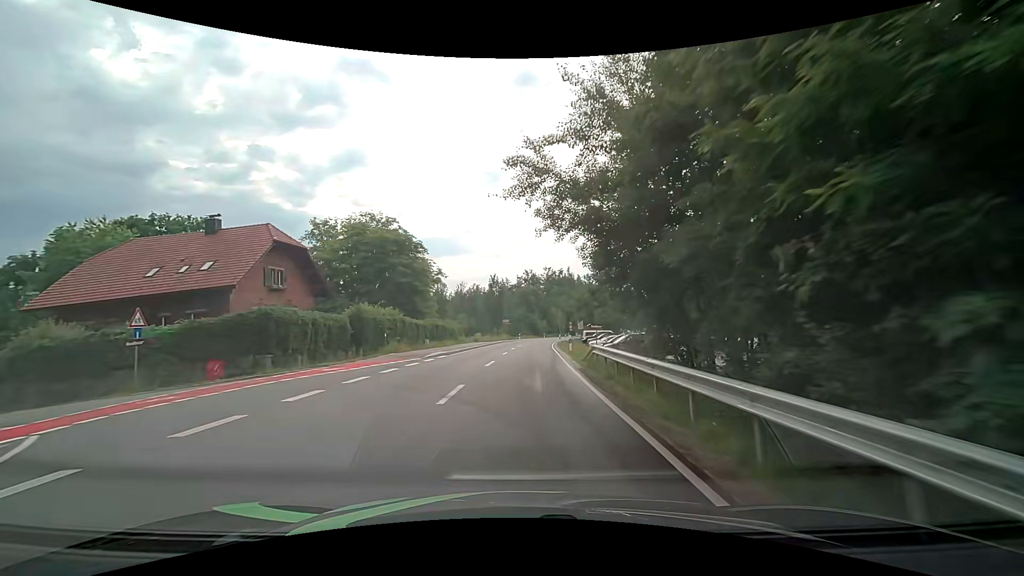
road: tertiary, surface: asphalt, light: Day
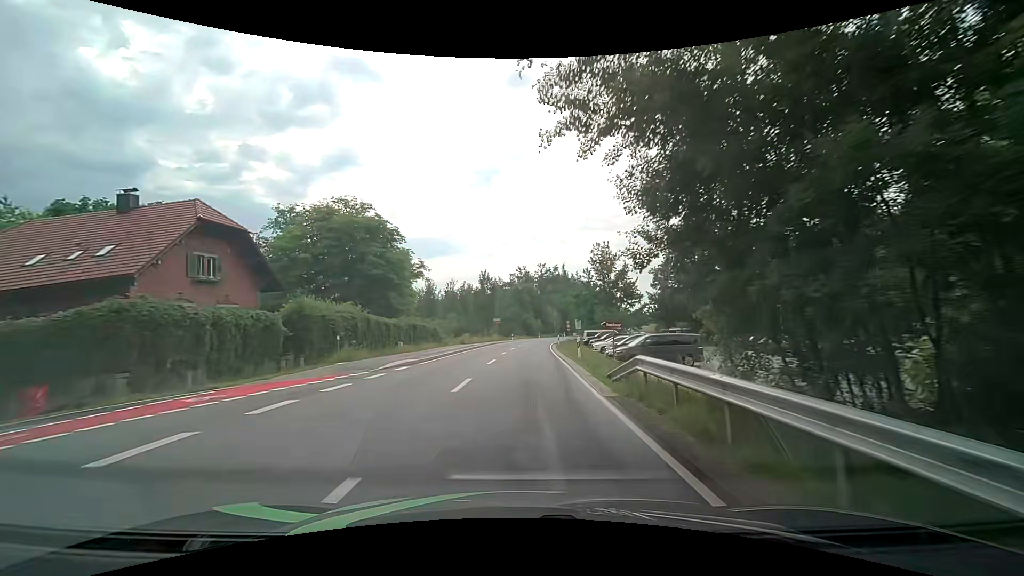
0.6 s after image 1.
(0.0, +7.4) m; 0°
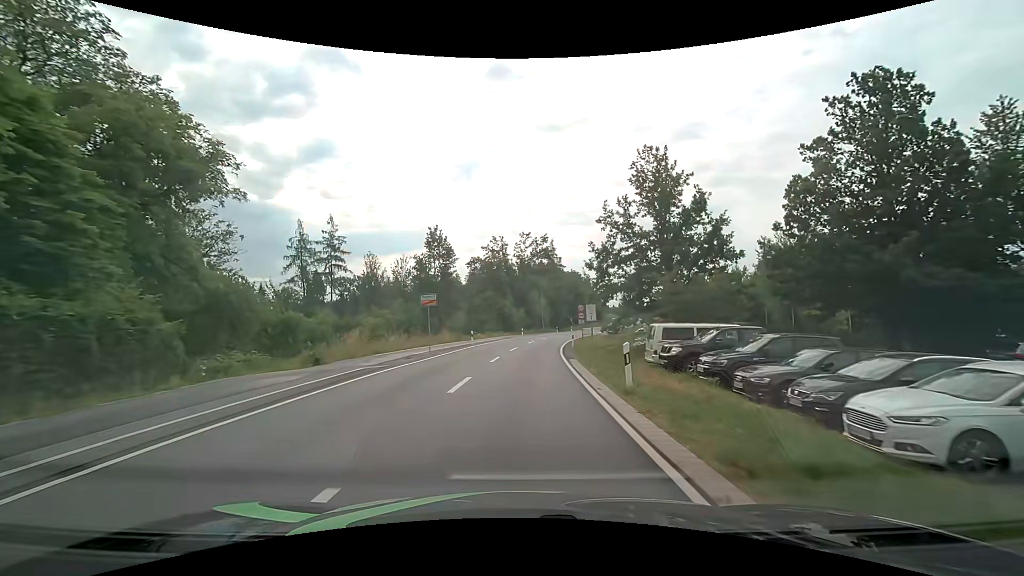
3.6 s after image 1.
(+1.1, +36.3) m; +3°
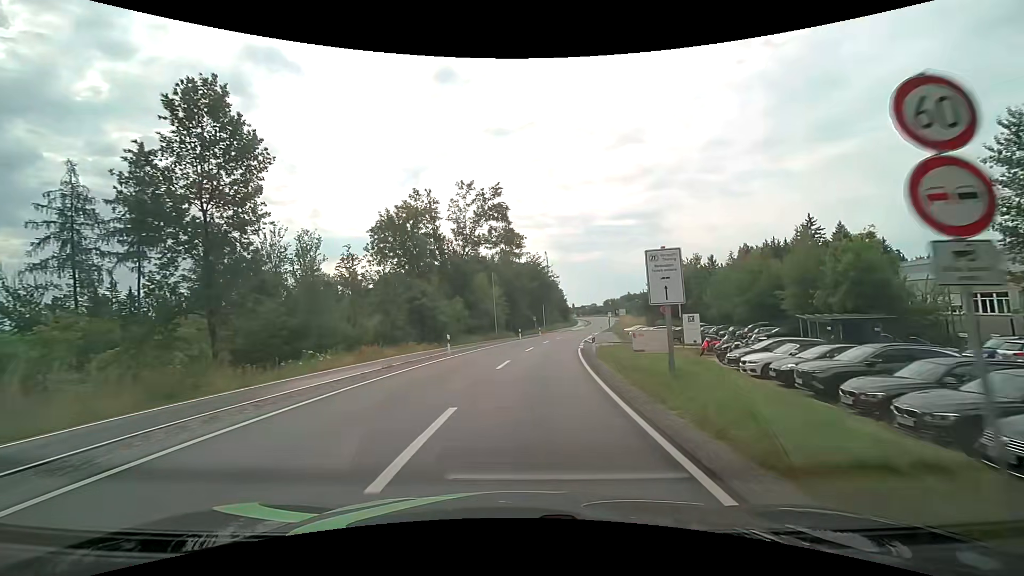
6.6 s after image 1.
(+1.4, +35.8) m; +5°
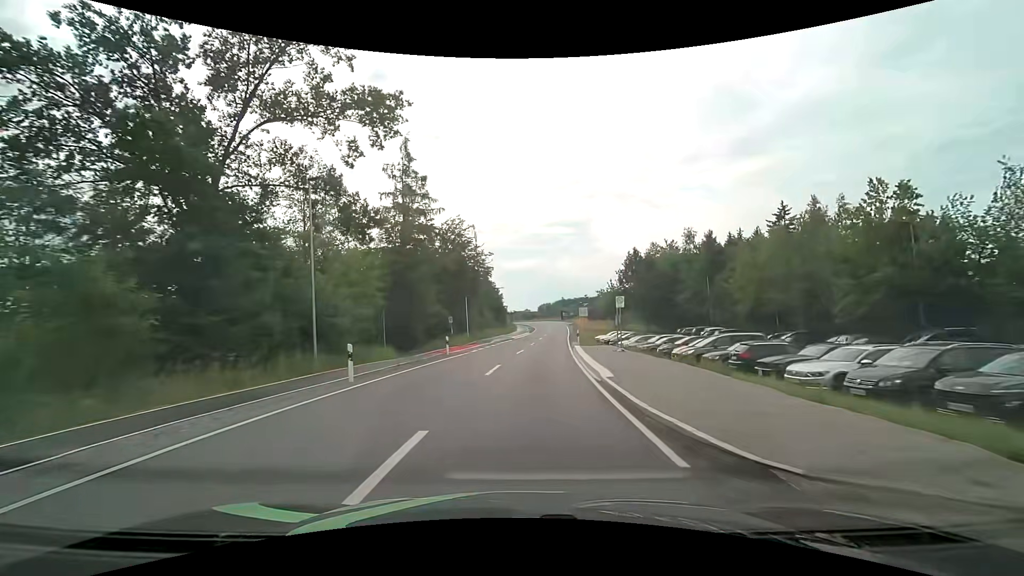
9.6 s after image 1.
(+2.8, +37.4) m; +8°
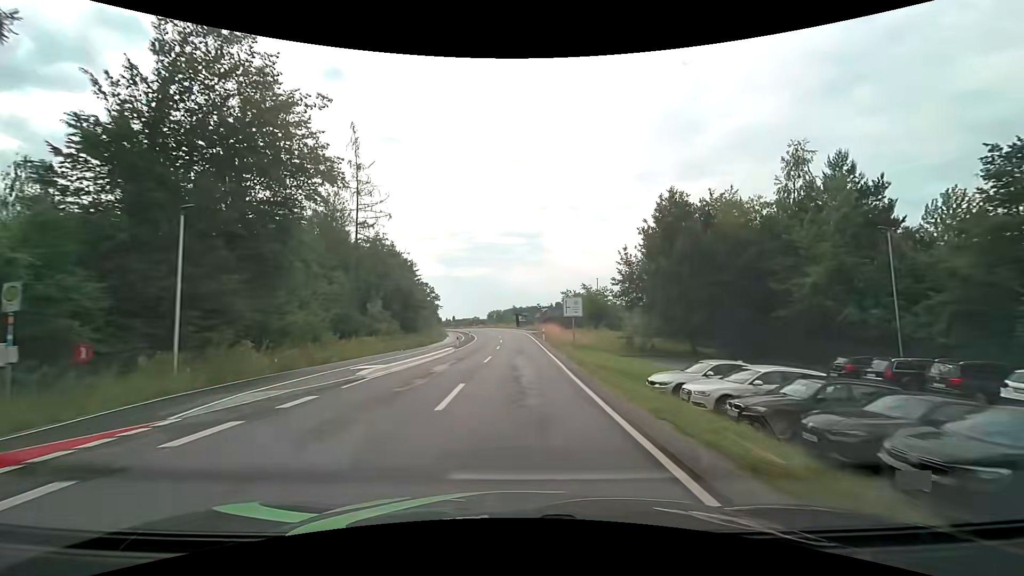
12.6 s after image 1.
(+2.5, +42.3) m; +6°
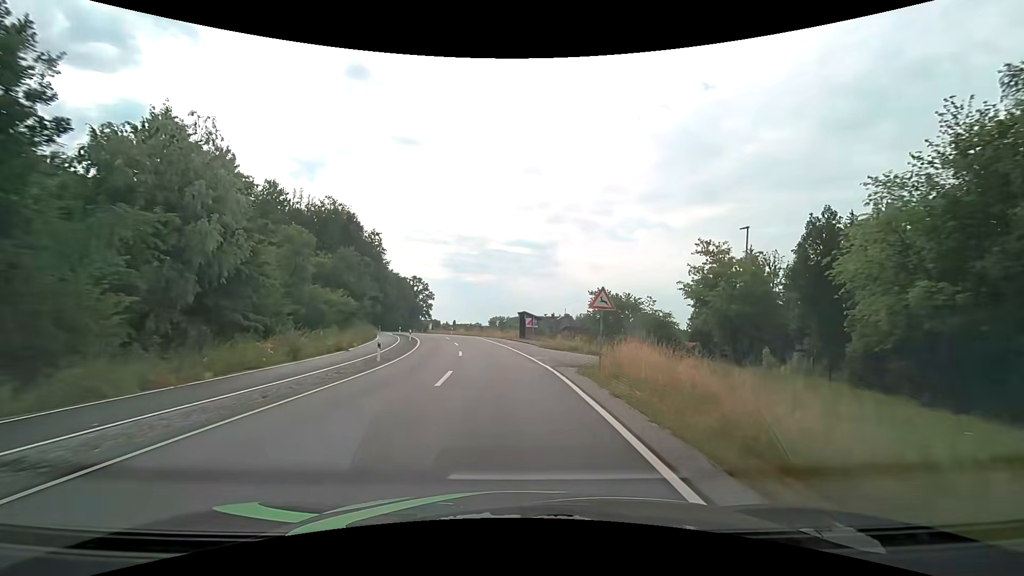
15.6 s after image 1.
(0.0, +44.9) m; -1°
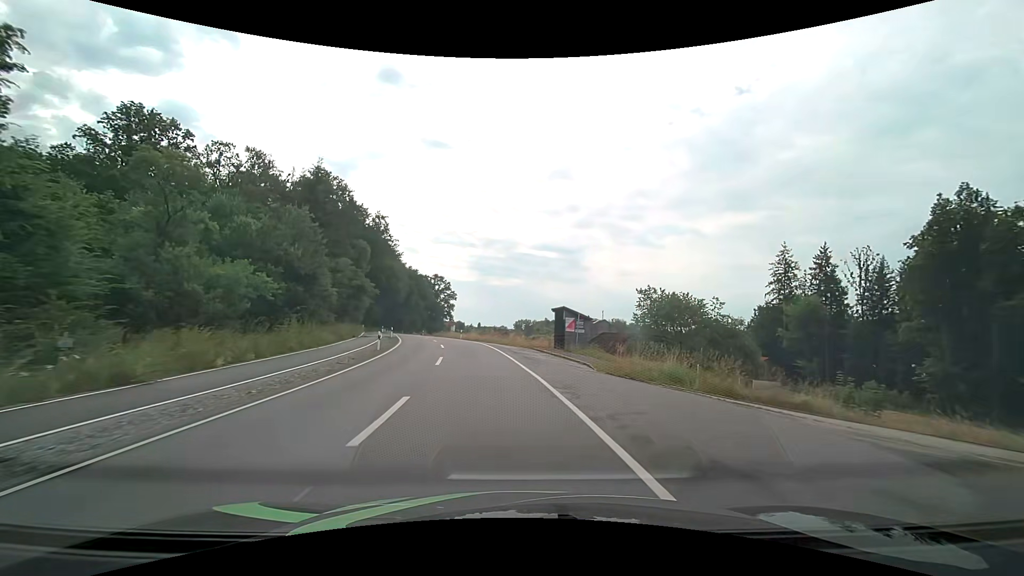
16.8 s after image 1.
(-0.4, +18.1) m; -3°
(0, +10) (-1, +20) (-2, +30) (-4, +40) (-6, +49) (-9, +59) (-12, +69) (-15, +78) (-18, +88) (-21, +97) m
